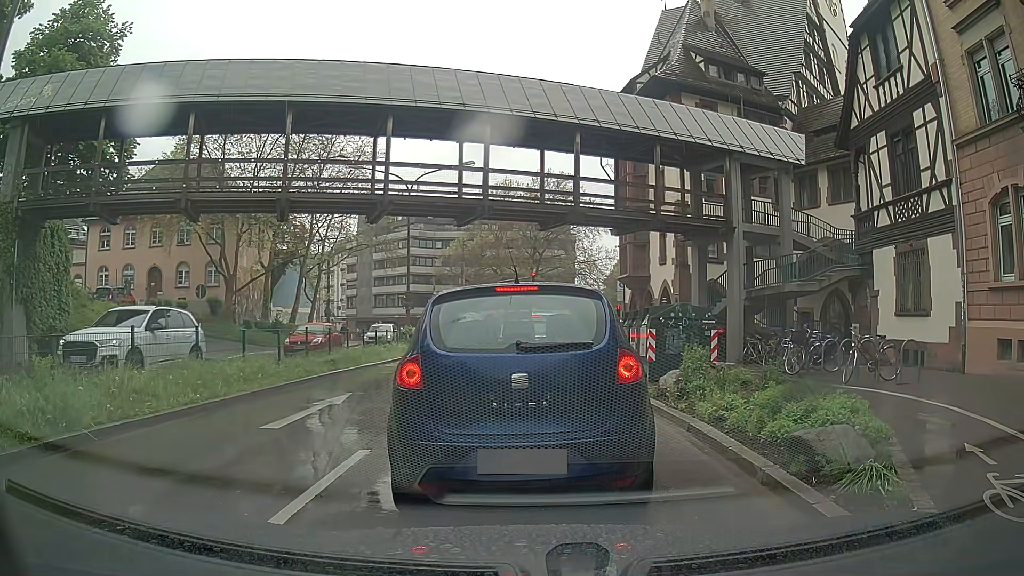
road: primary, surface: asphalt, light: Day
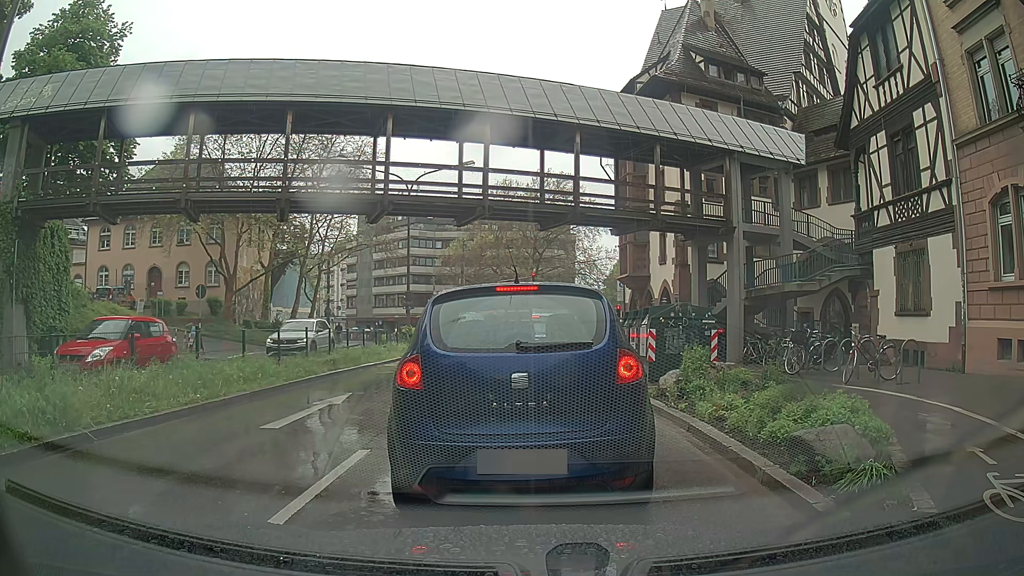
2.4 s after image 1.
(0.0, +0.1) m; 0°
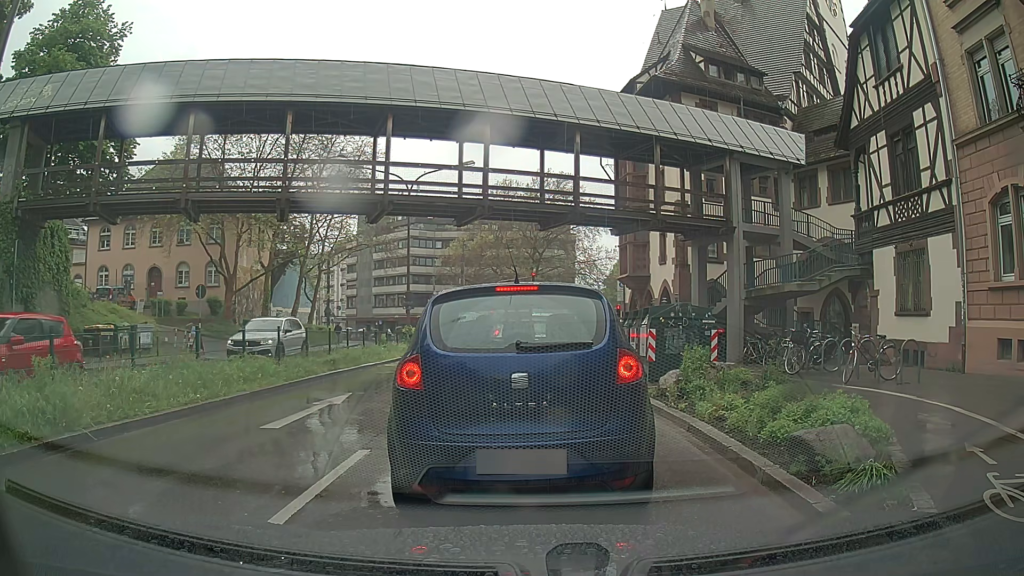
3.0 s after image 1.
(0.0, 0.0) m; 0°
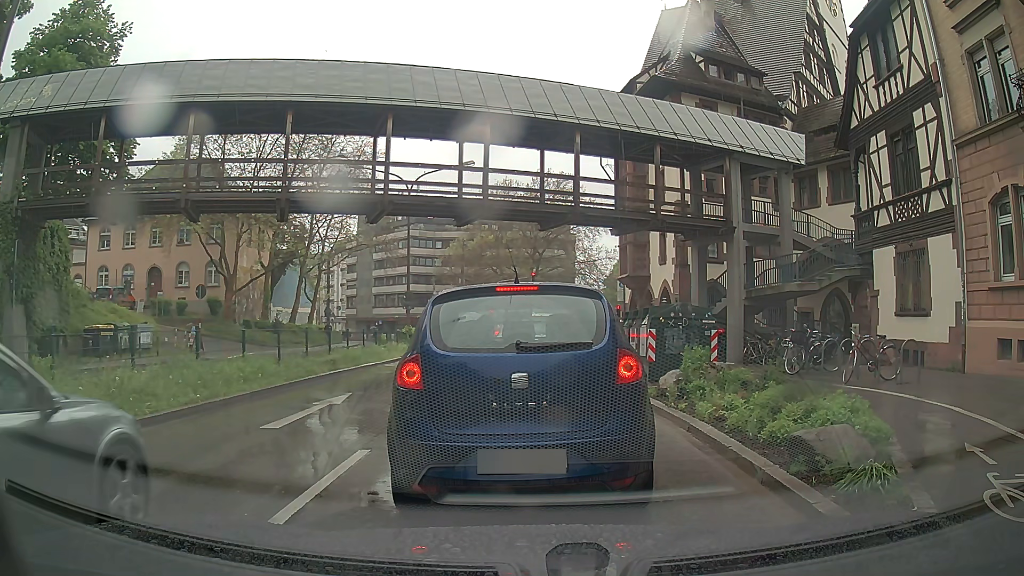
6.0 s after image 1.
(0.0, 0.0) m; 0°
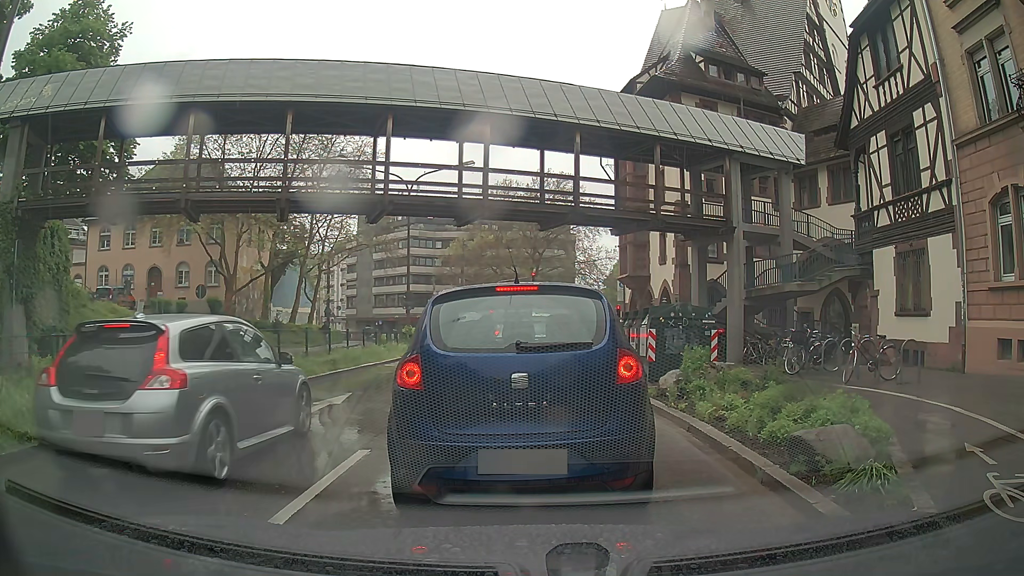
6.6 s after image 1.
(0.0, 0.0) m; 0°
